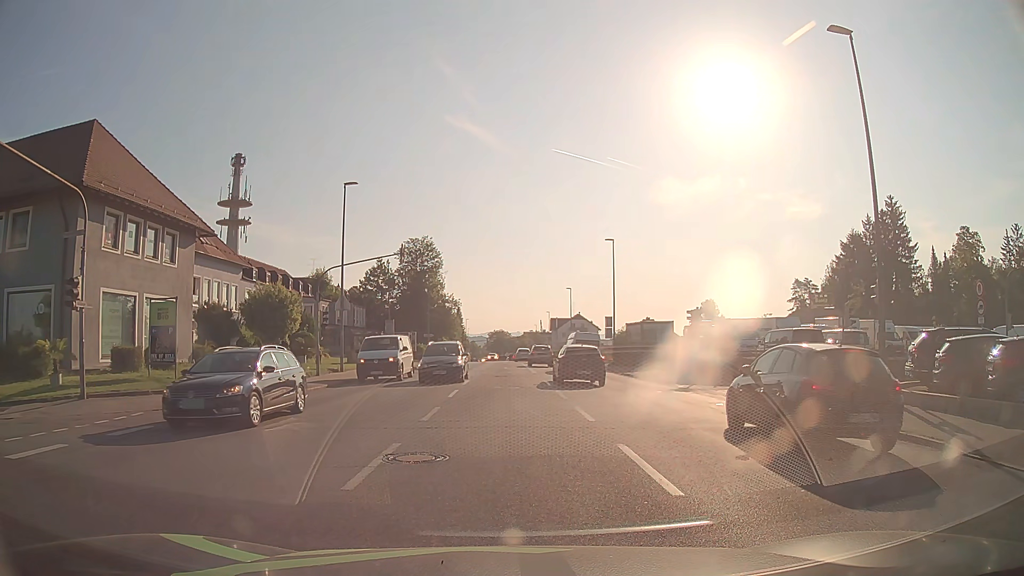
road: tertiary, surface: asphalt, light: Day
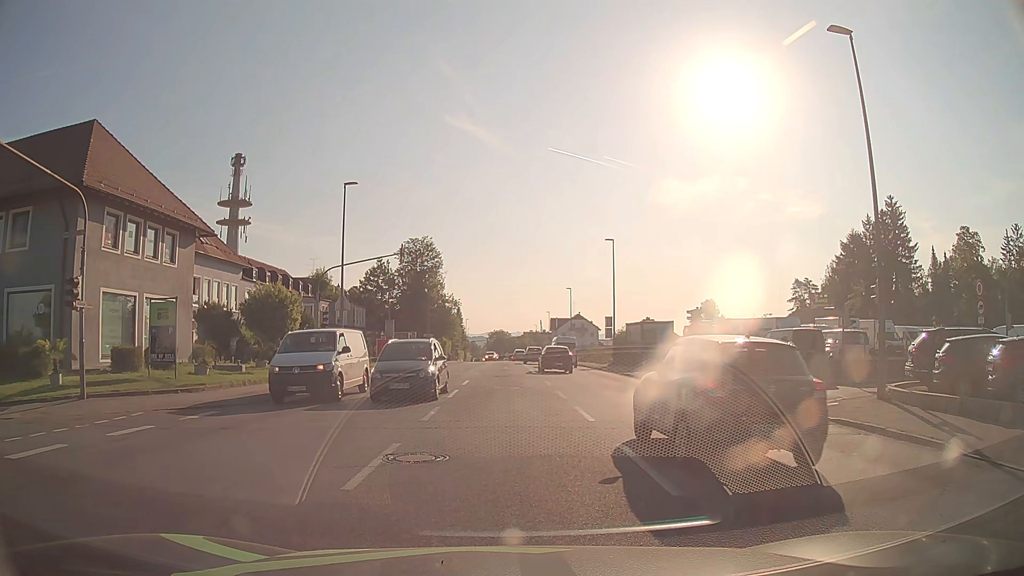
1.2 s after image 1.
(0.0, 0.0) m; 0°
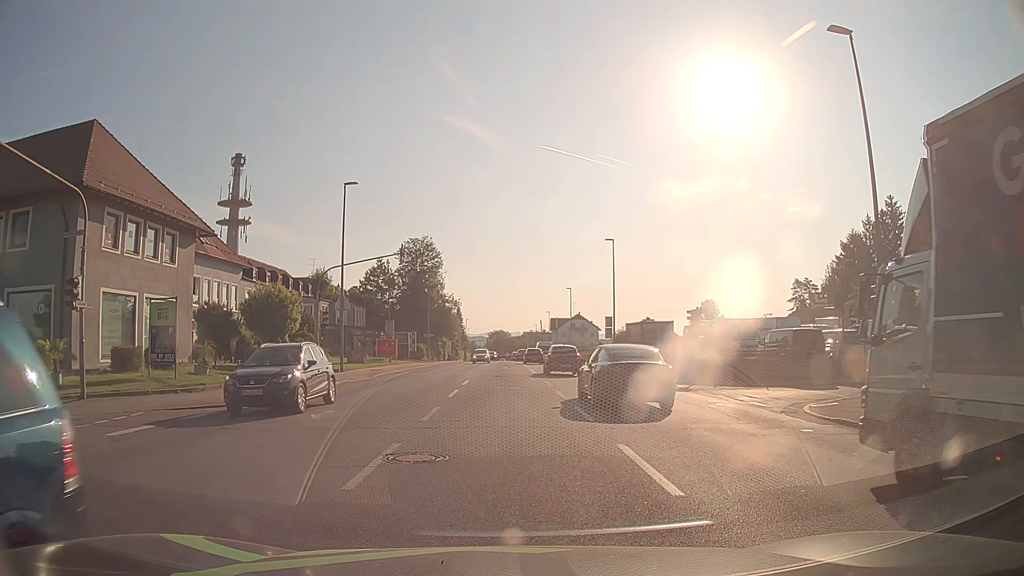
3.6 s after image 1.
(0.0, 0.0) m; 0°
